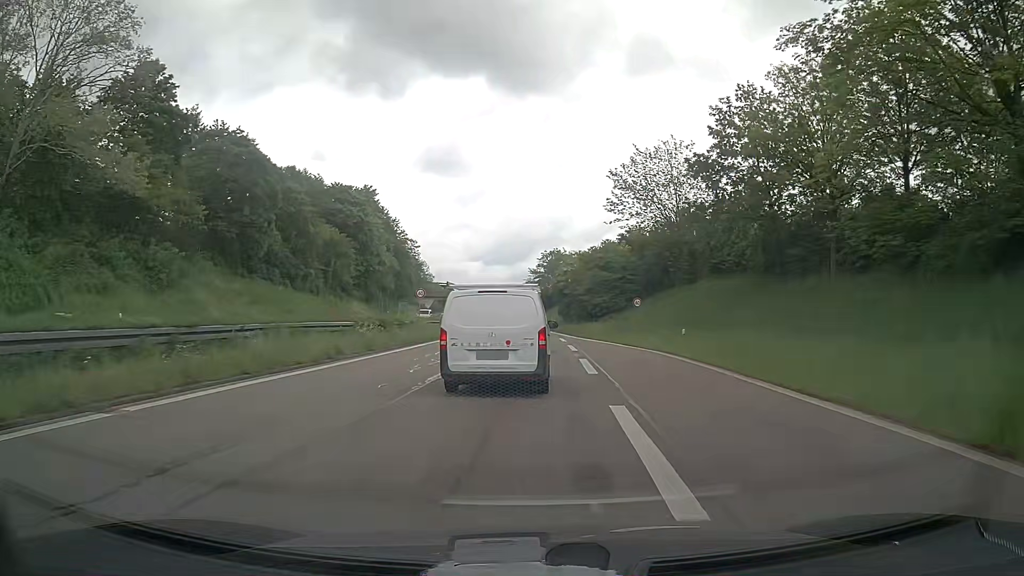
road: trunk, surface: asphalt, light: Day
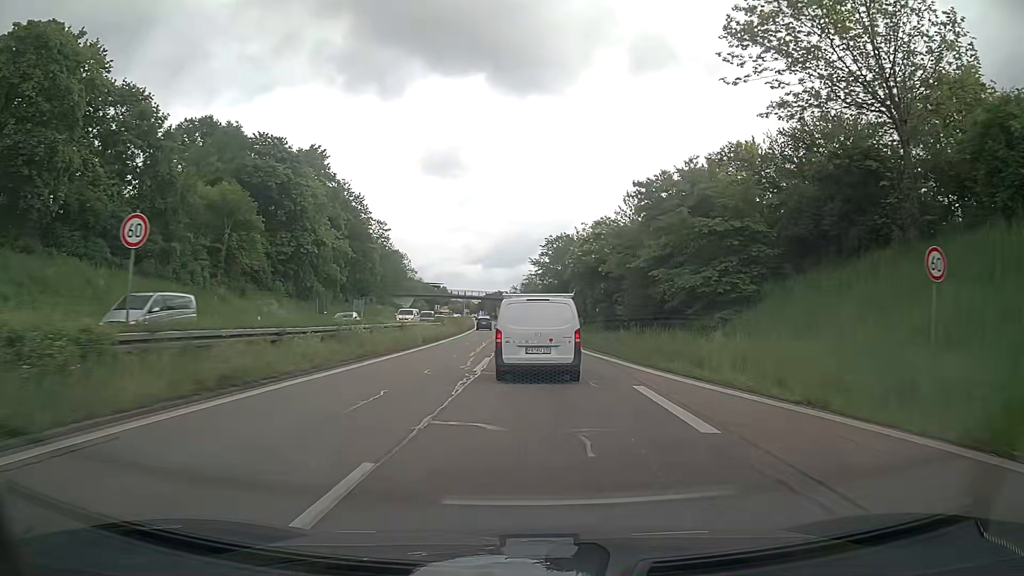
(0.0, +32.5) m; 0°
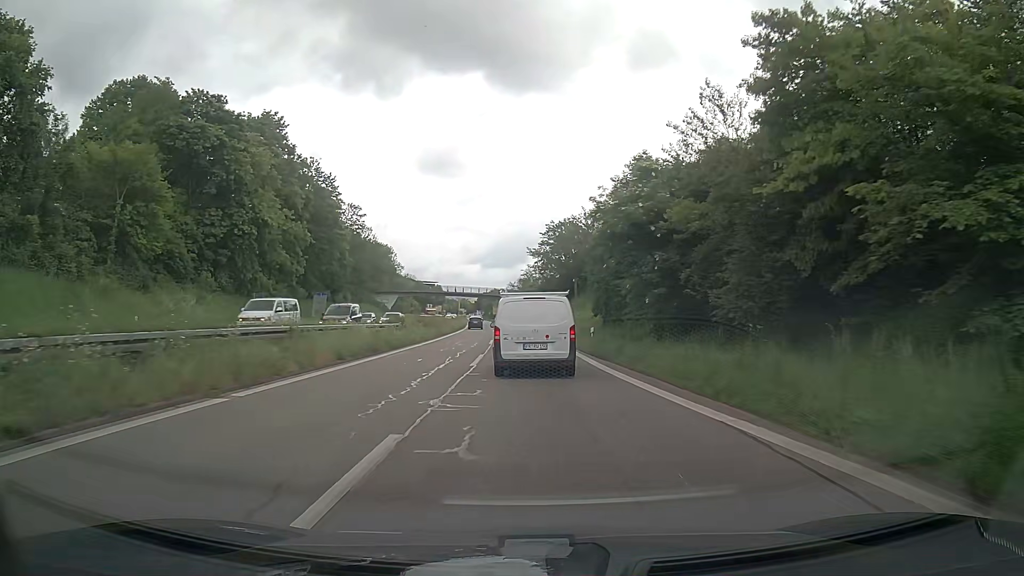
(+0.1, +16.6) m; 0°
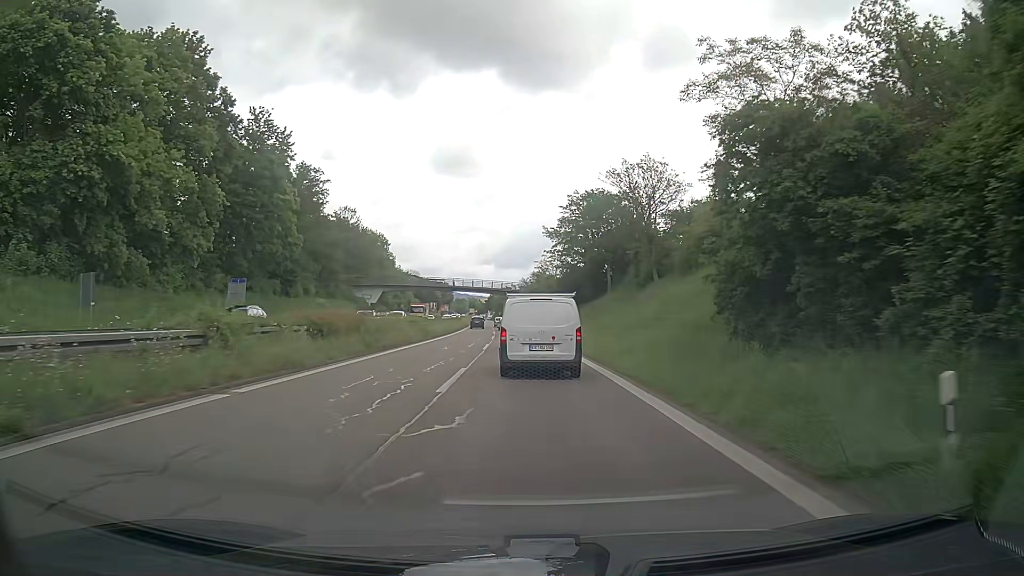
(-0.1, +25.2) m; -2°
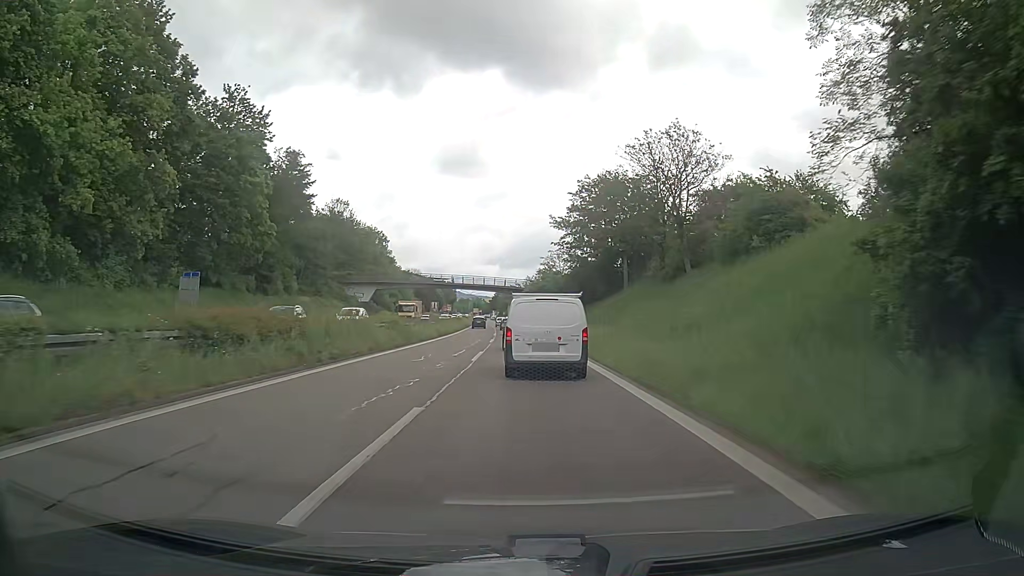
(+0.1, +8.4) m; 0°
